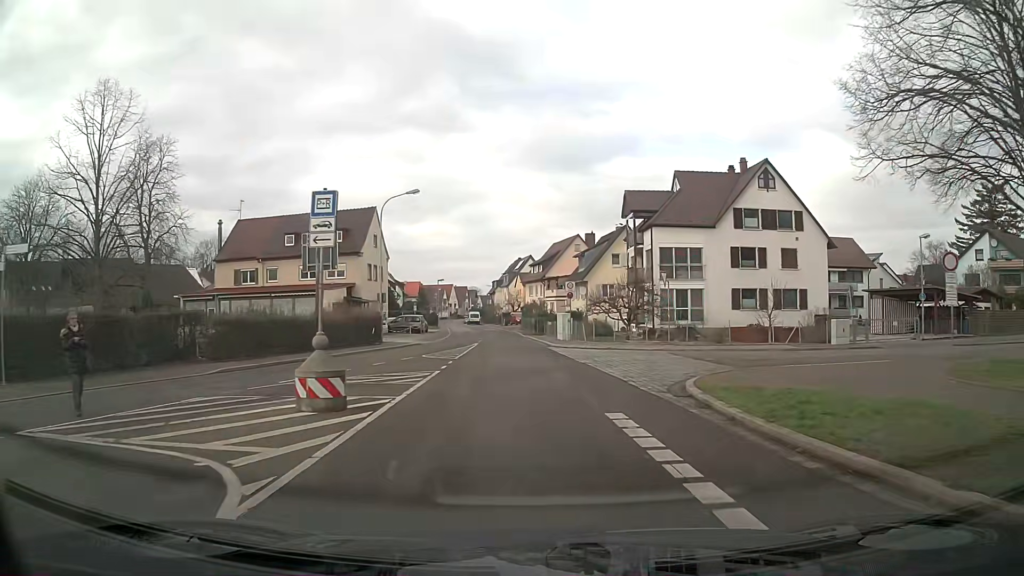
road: tertiary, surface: asphalt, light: Day
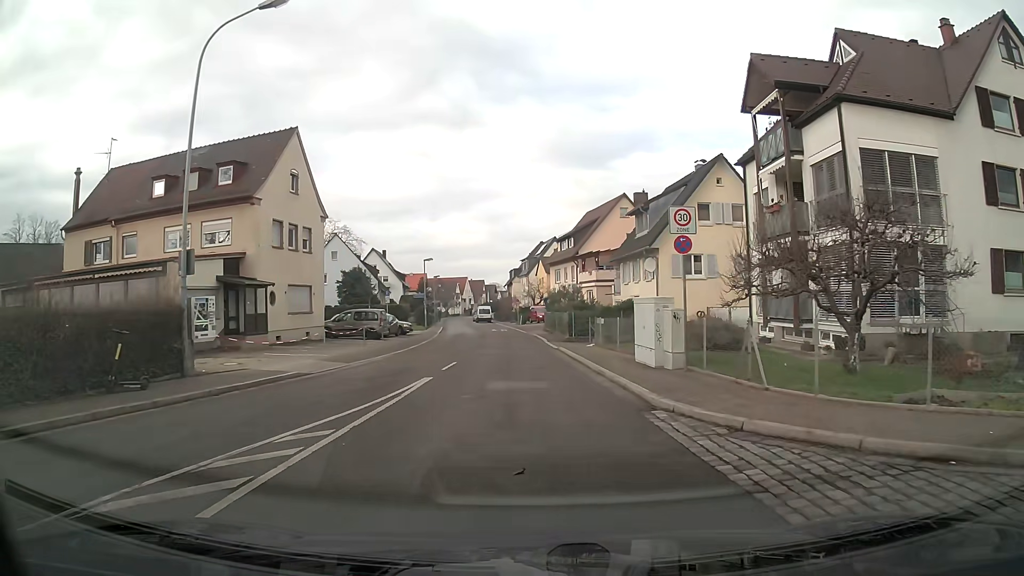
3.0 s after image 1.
(-0.5, +25.4) m; -1°
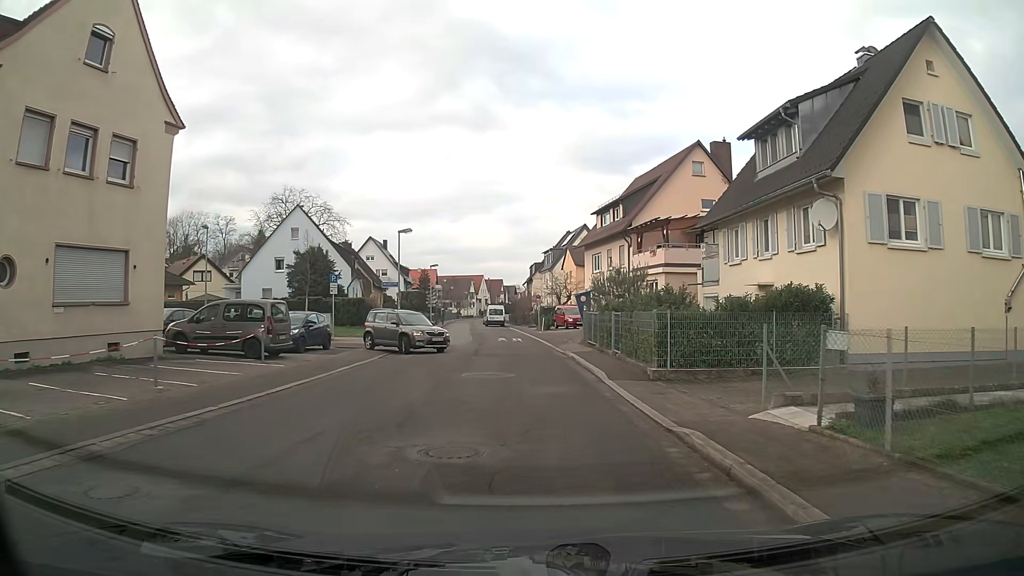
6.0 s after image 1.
(-0.6, +19.9) m; -2°
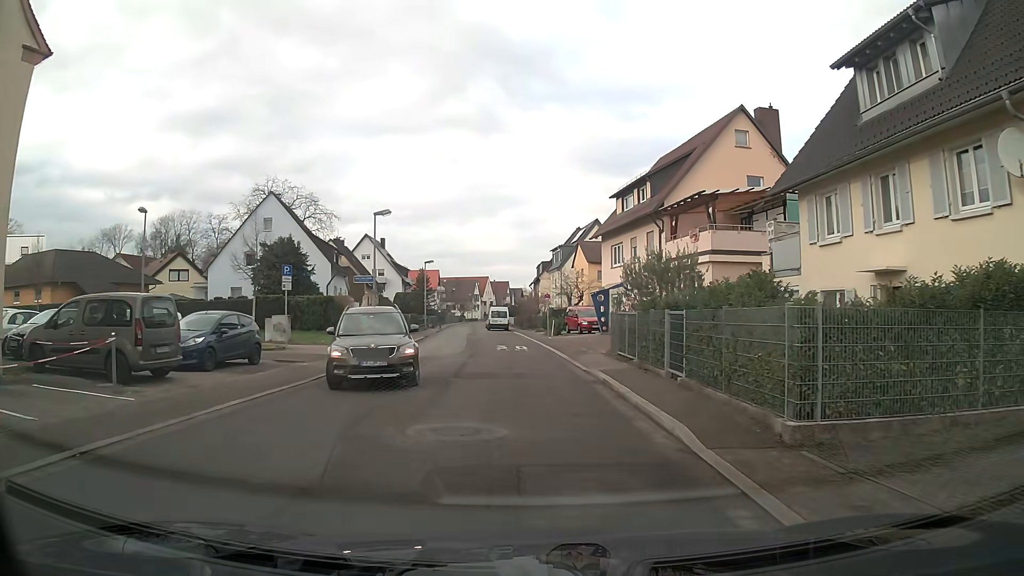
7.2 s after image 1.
(0.0, +7.7) m; 0°
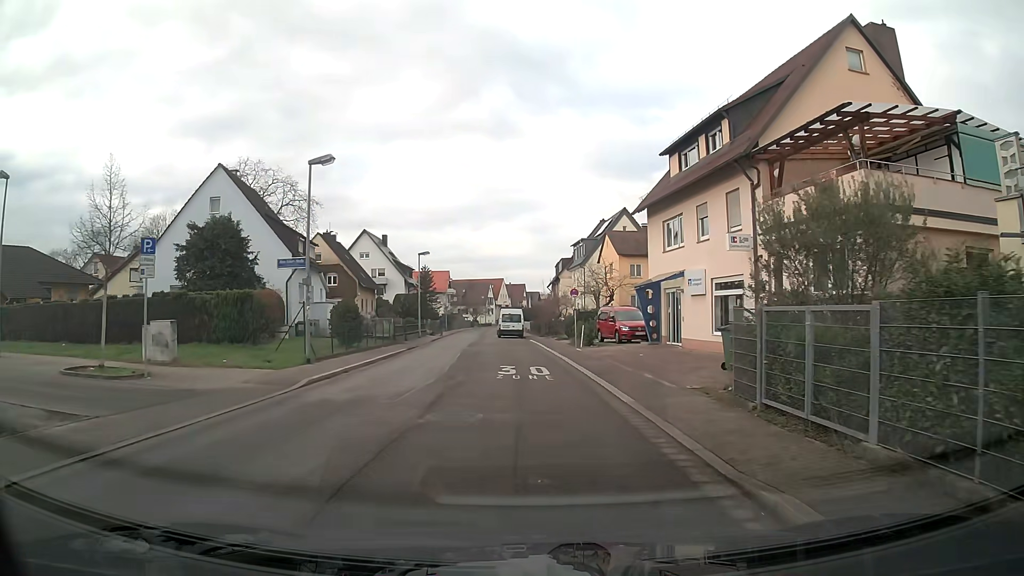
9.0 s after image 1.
(-0.2, +11.7) m; -1°
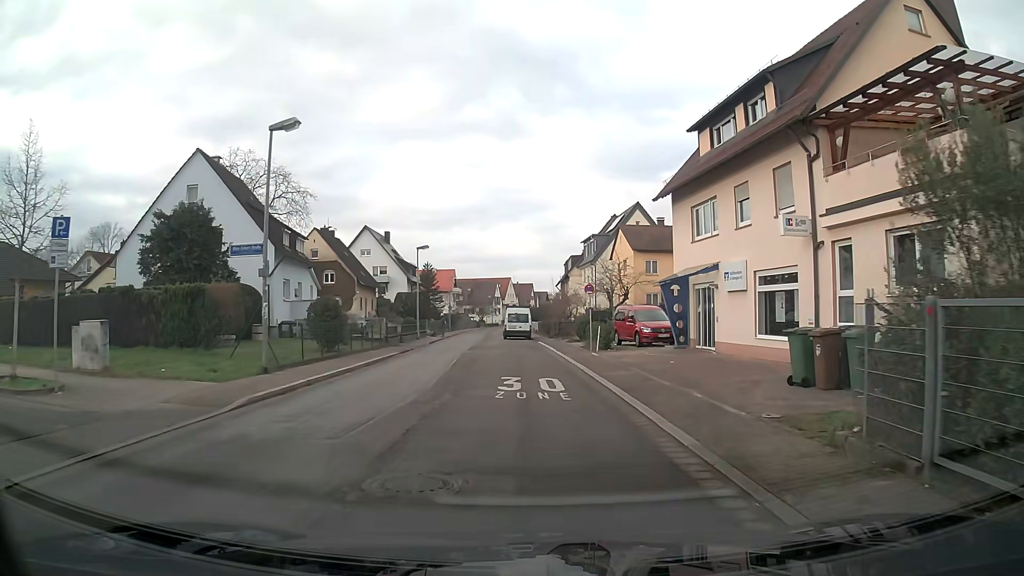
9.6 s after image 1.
(0.0, +3.9) m; 0°
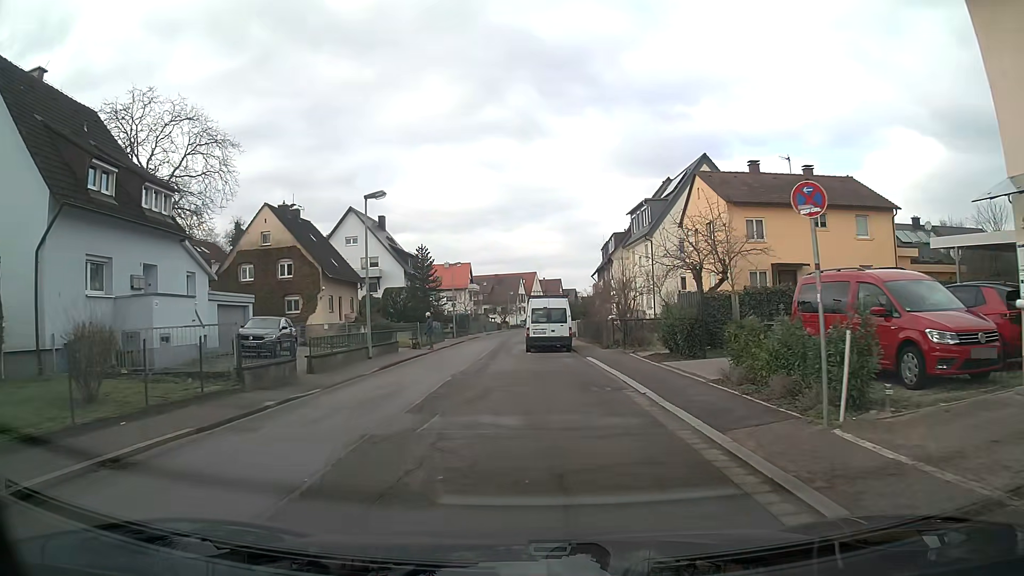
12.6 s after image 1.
(-0.7, +19.9) m; -2°
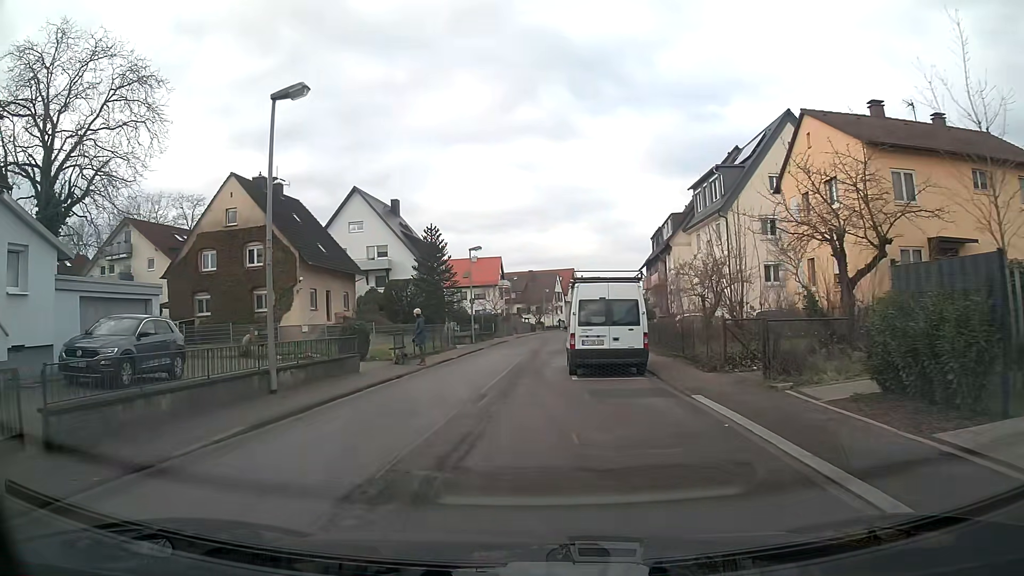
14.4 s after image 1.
(-0.3, +12.0) m; -4°
(-1, +10) (-1, +20) (-1, +30) (0, +40) (+2, +50) (+3, +60) (+4, +70) (+5, +80) (+6, +90) (+8, +99) m
